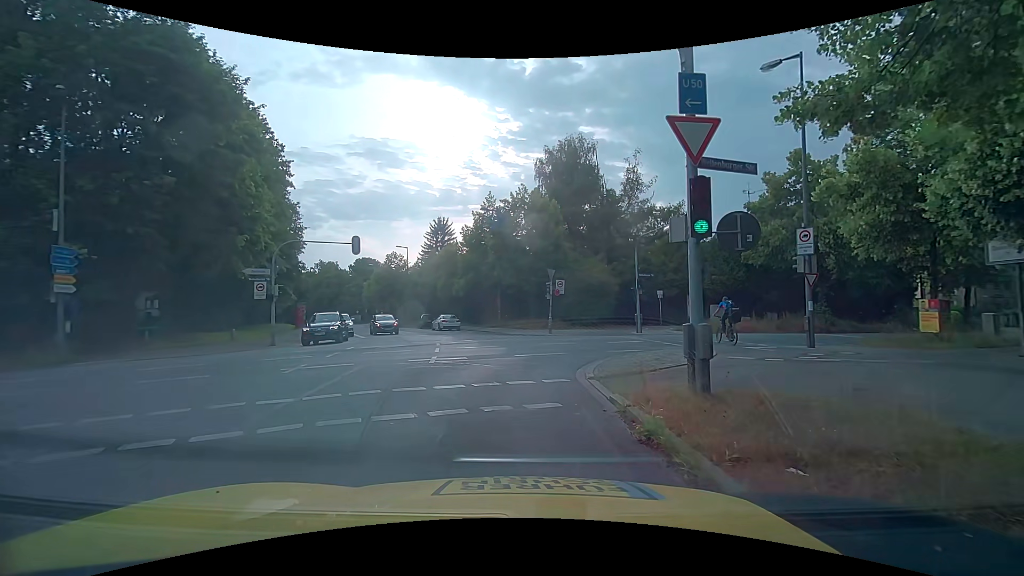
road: tertiary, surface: asphalt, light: Day
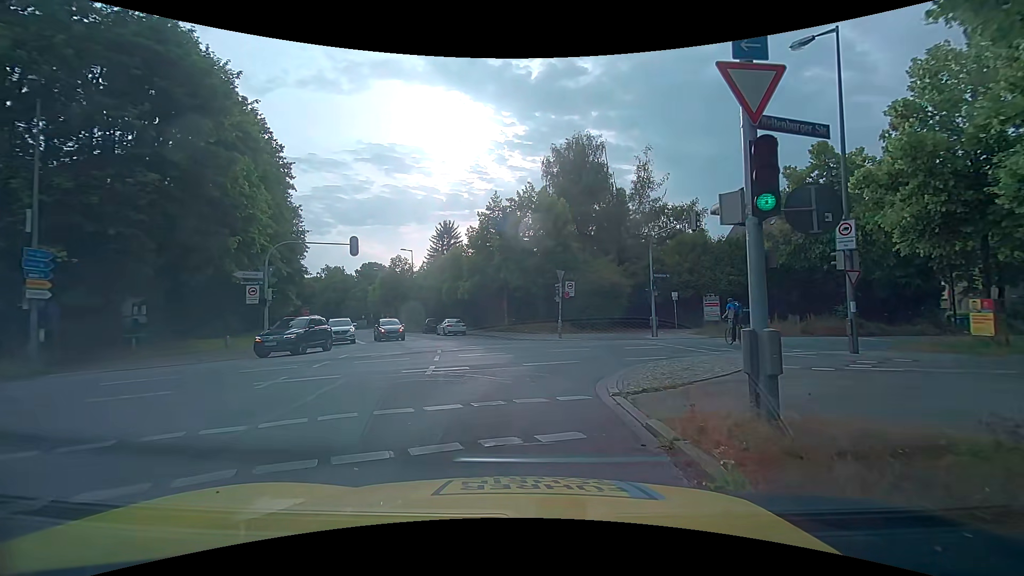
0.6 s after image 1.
(0.0, +1.7) m; 0°
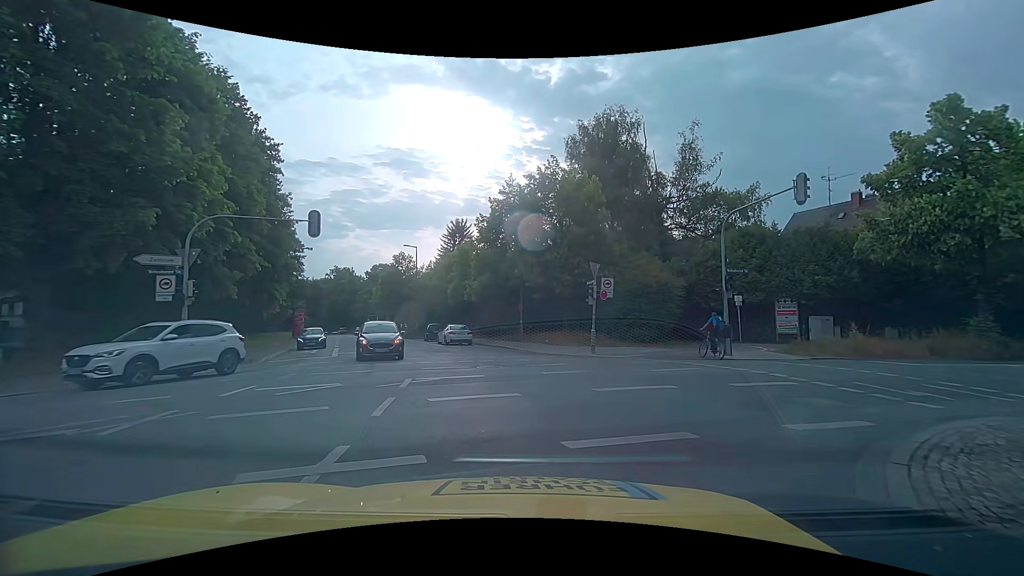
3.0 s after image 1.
(-0.2, +7.5) m; -2°
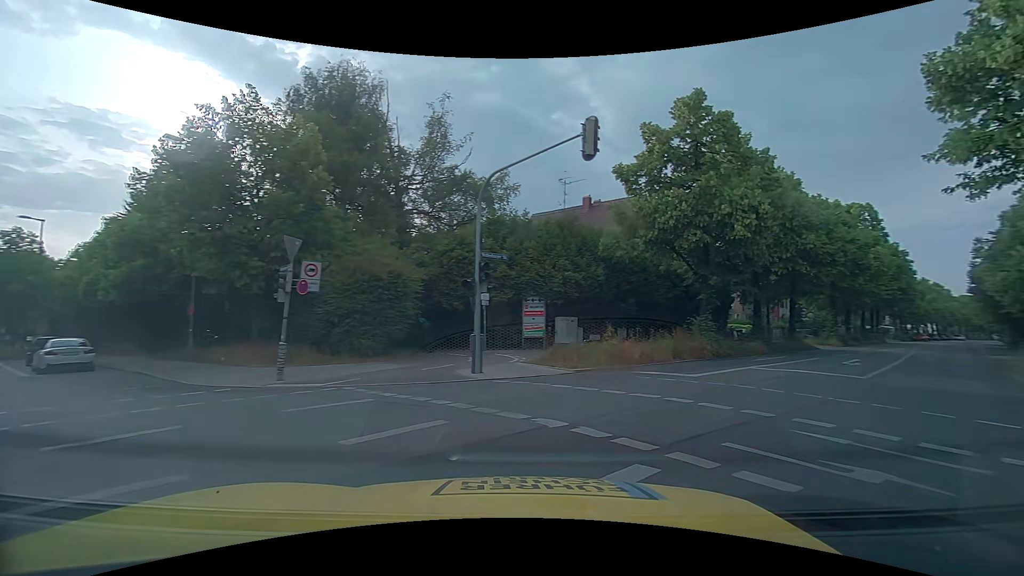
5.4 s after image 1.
(+1.3, +7.4) m; +28°
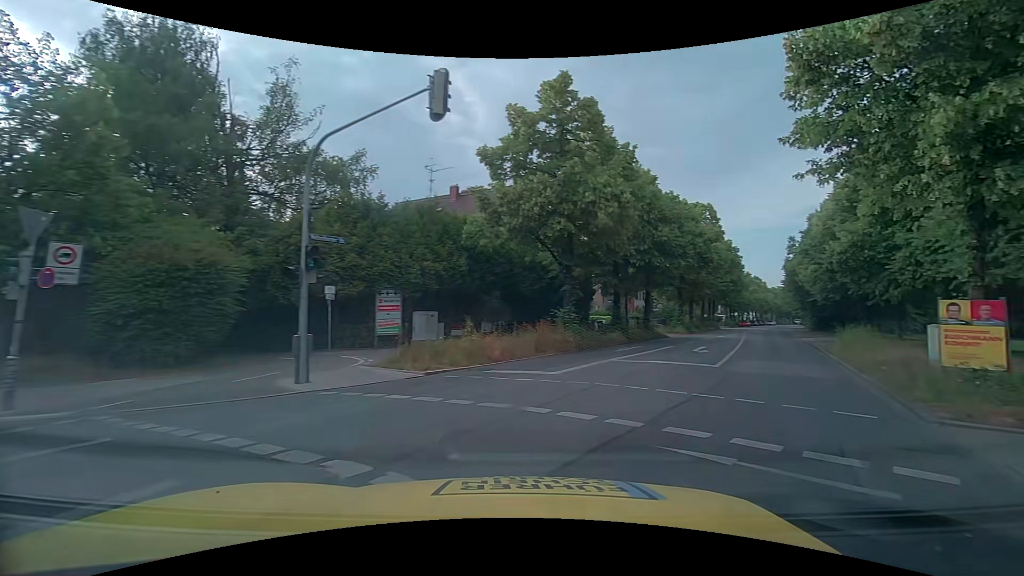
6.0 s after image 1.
(+0.2, +2.1) m; +15°
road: secondary
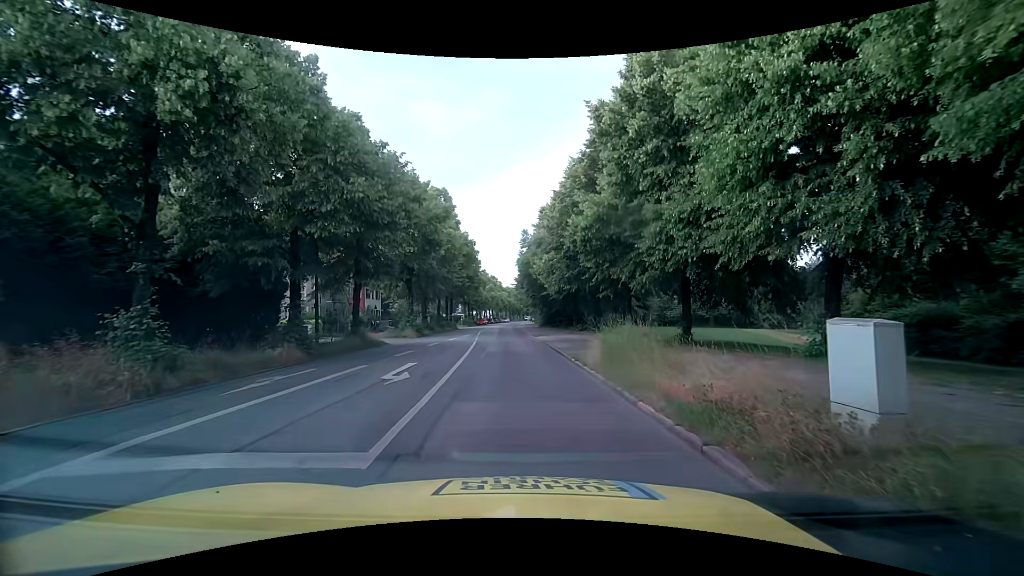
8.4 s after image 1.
(+3.6, +9.6) m; +29°
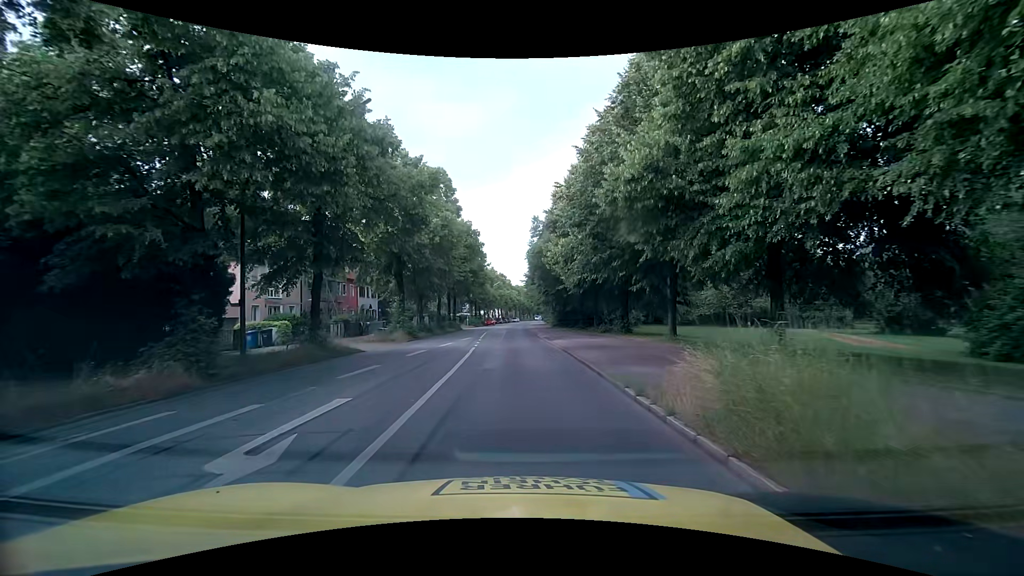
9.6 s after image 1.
(0.0, +6.9) m; 0°
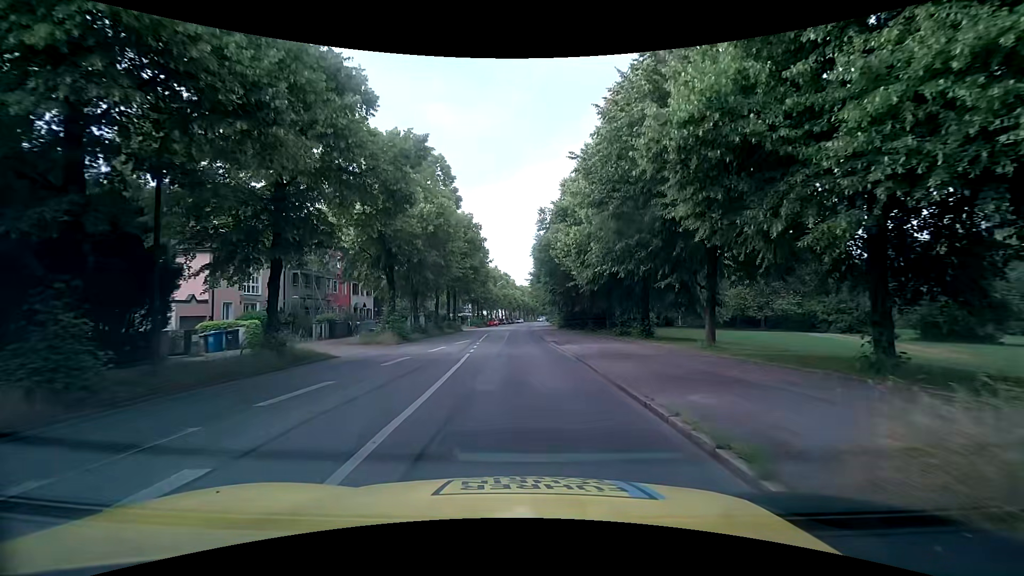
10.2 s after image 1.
(0.0, +4.1) m; -2°
